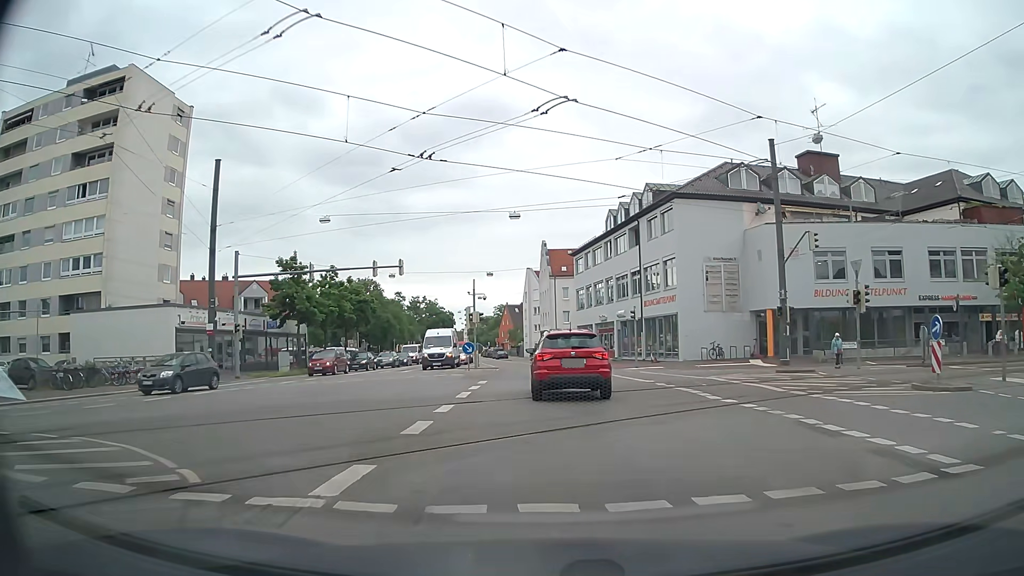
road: tertiary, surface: asphalt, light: Day
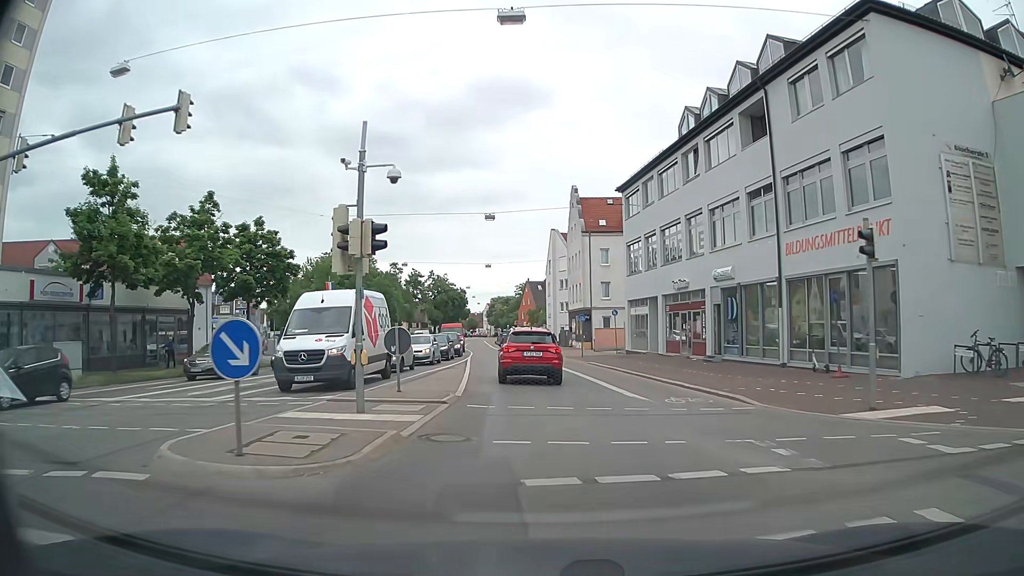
(-0.1, +26.2) m; -2°
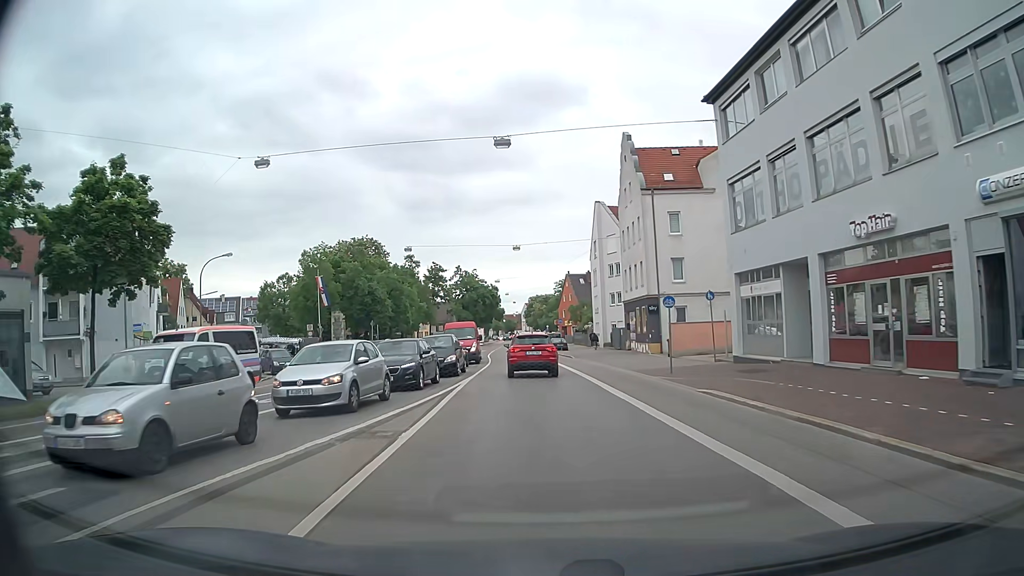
(-0.4, +18.0) m; -3°
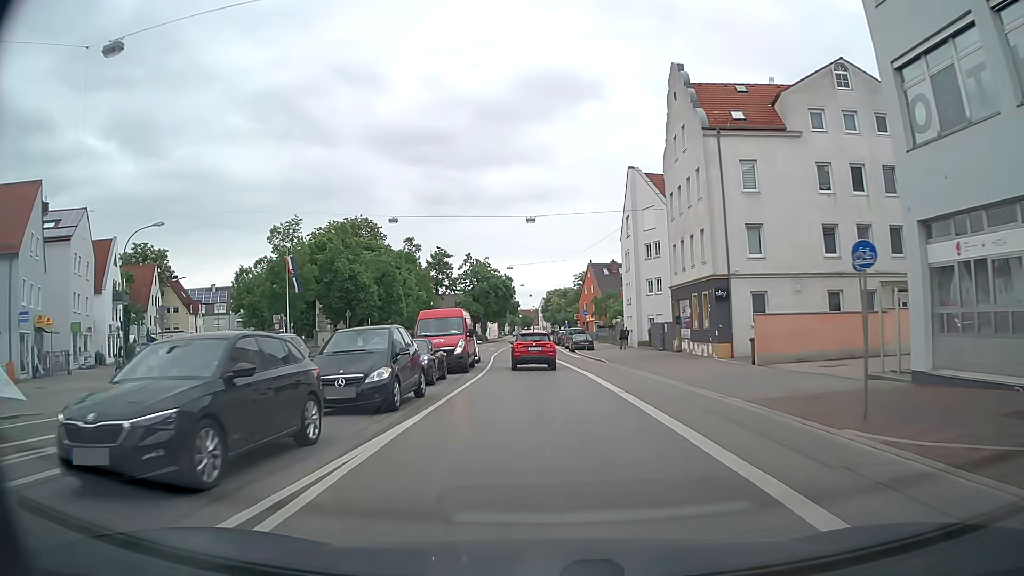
(-0.3, +13.0) m; -2°
(0, +10) (0, +20) (-1, +30) (-1, +40) (-1, +50) (-2, +60) (-2, +70) (-2, +80) (-2, +90) (-2, +100) m
